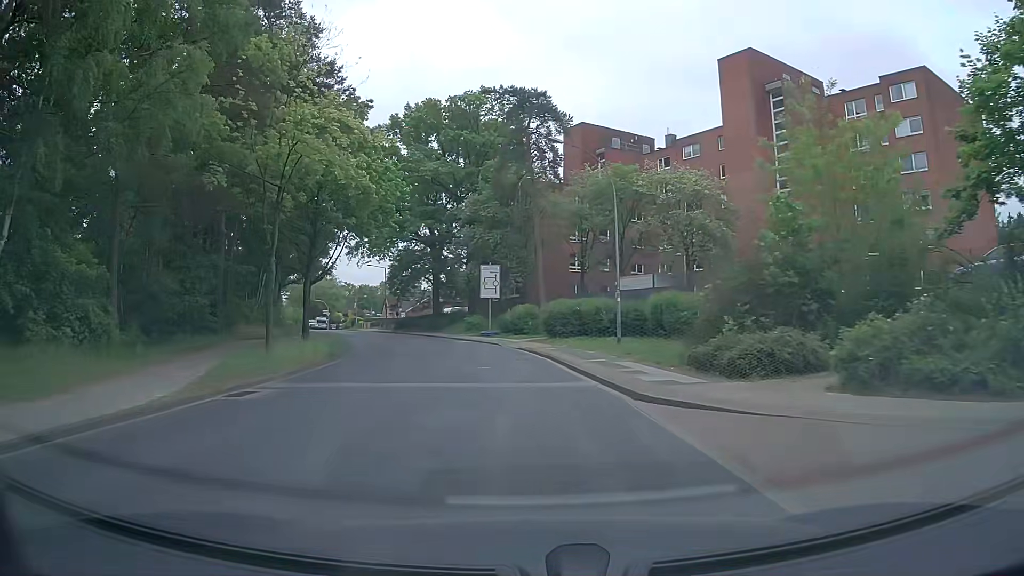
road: tertiary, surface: asphalt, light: Day
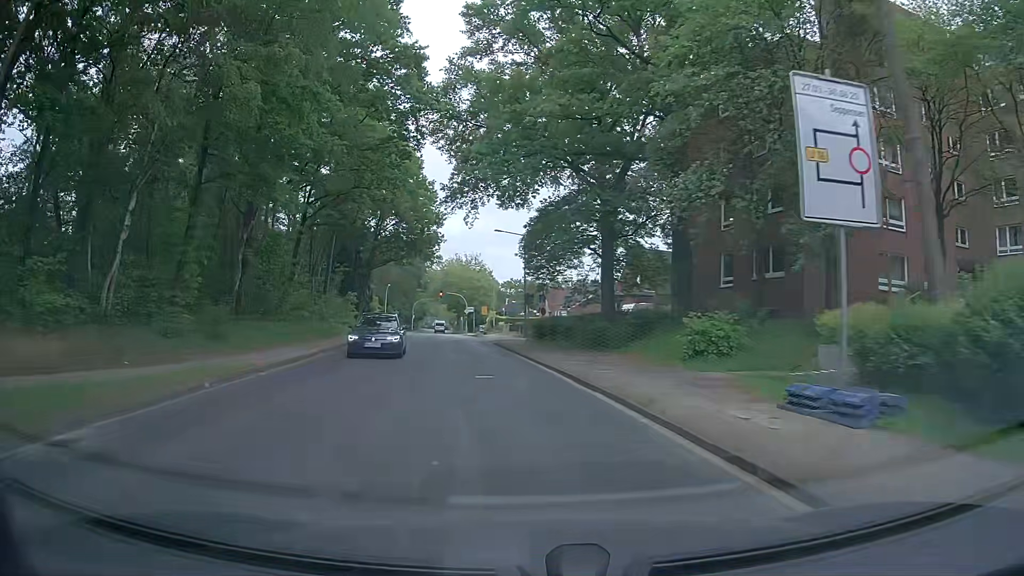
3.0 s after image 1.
(-4.1, +33.9) m; -15°
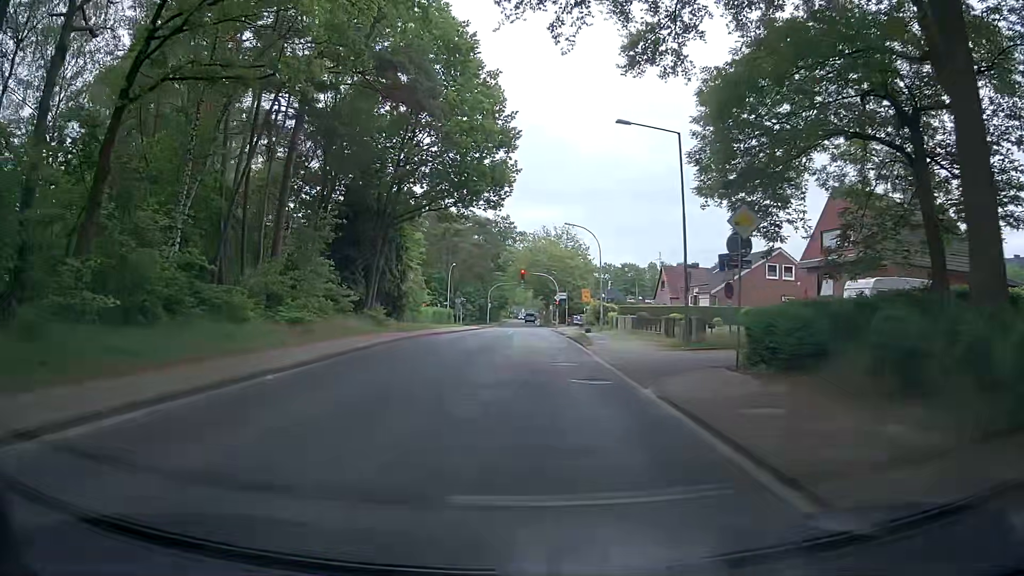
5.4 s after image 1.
(-2.7, +27.3) m; -9°
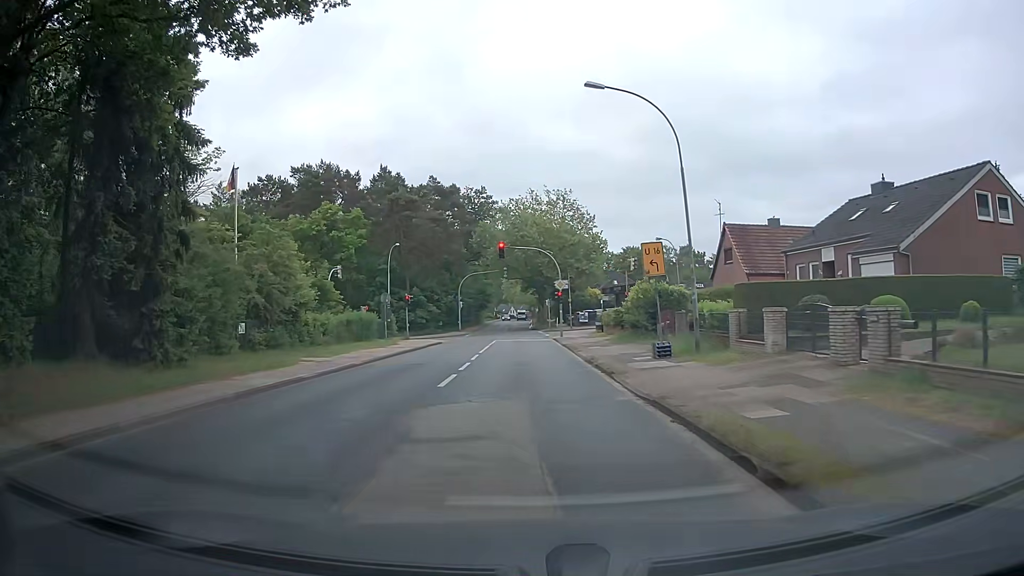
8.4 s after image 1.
(+0.6, +29.4) m; 0°
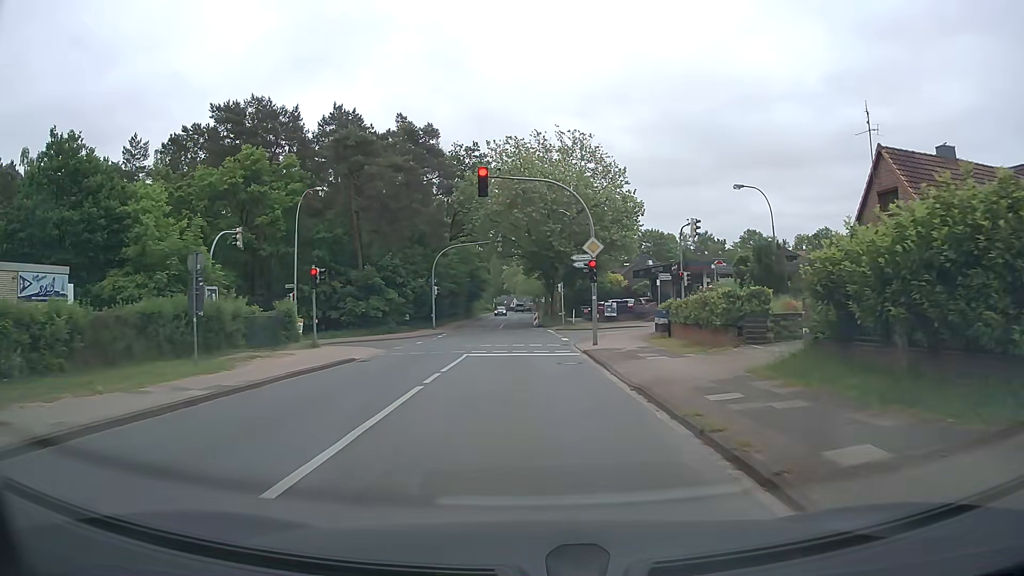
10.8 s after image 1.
(+0.3, +22.0) m; +1°
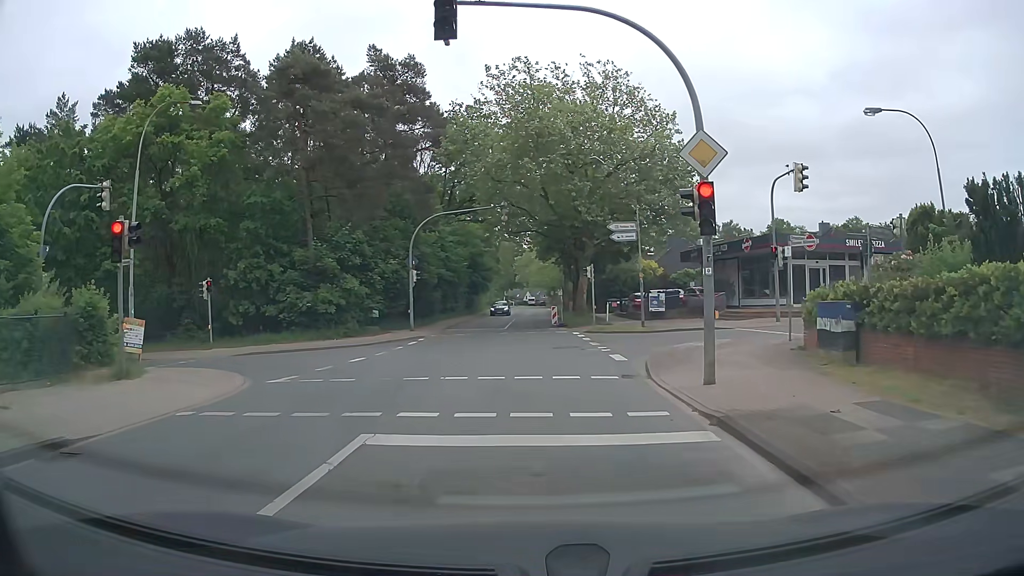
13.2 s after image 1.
(-0.3, +14.1) m; -2°
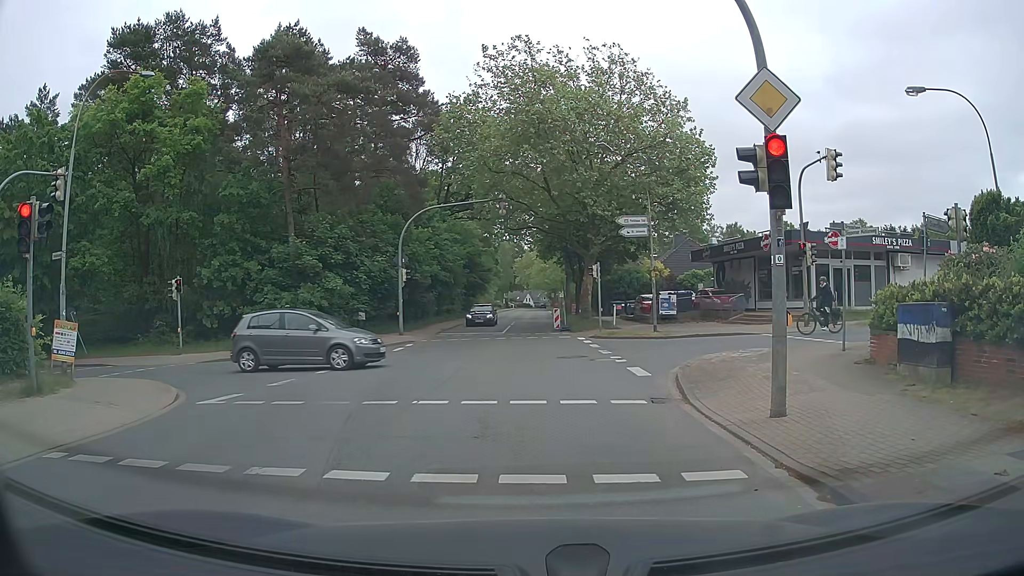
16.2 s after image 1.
(0.0, +2.8) m; +1°
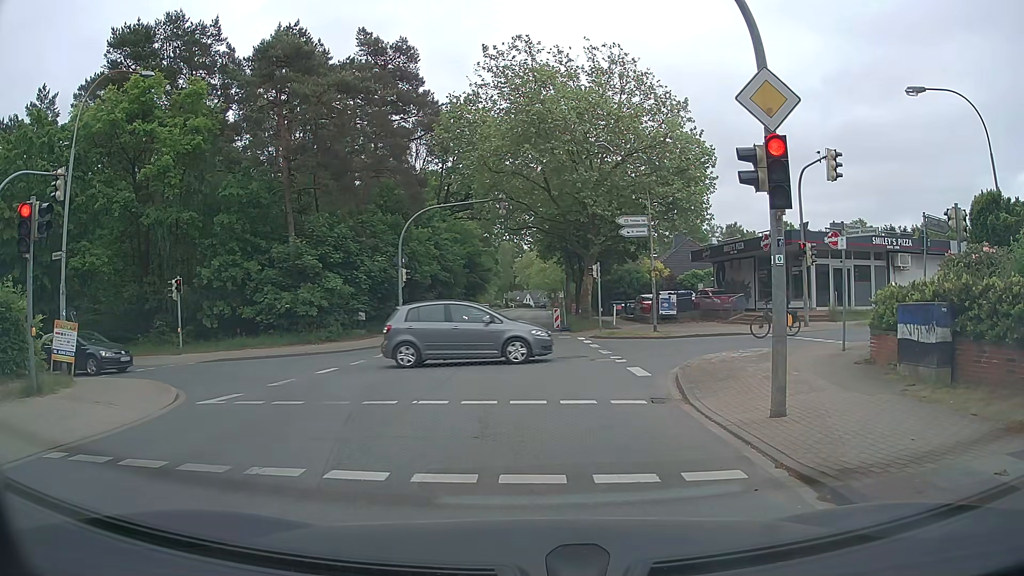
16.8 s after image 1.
(0.0, 0.0) m; 0°
(0, +10) (+4, +19) (+13, +21) (+23, +22) (+33, +24) (+43, +26) (+53, +28) (+63, +28) (+73, +29) (+83, +30) m
